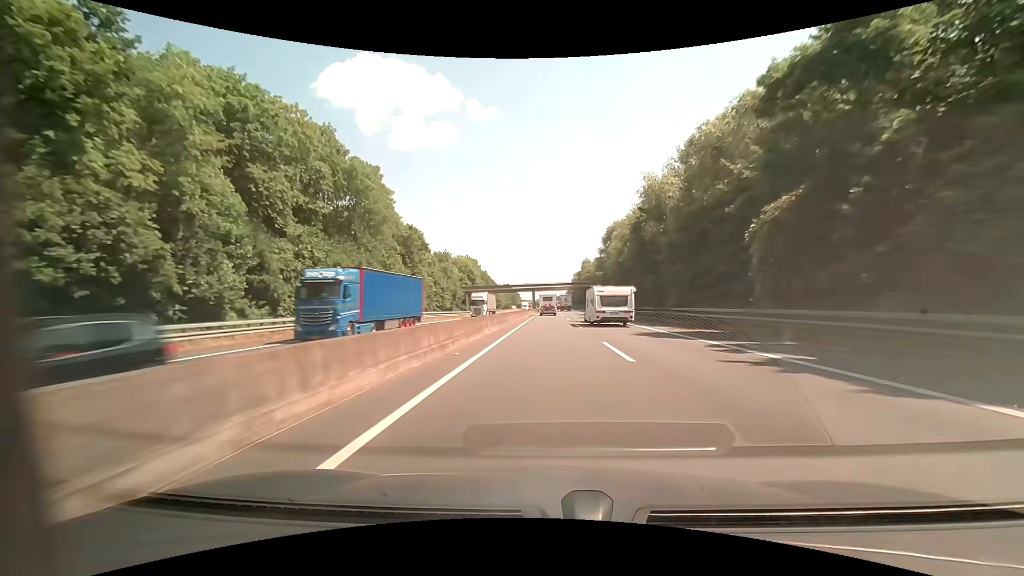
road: motorway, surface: asphalt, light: Day
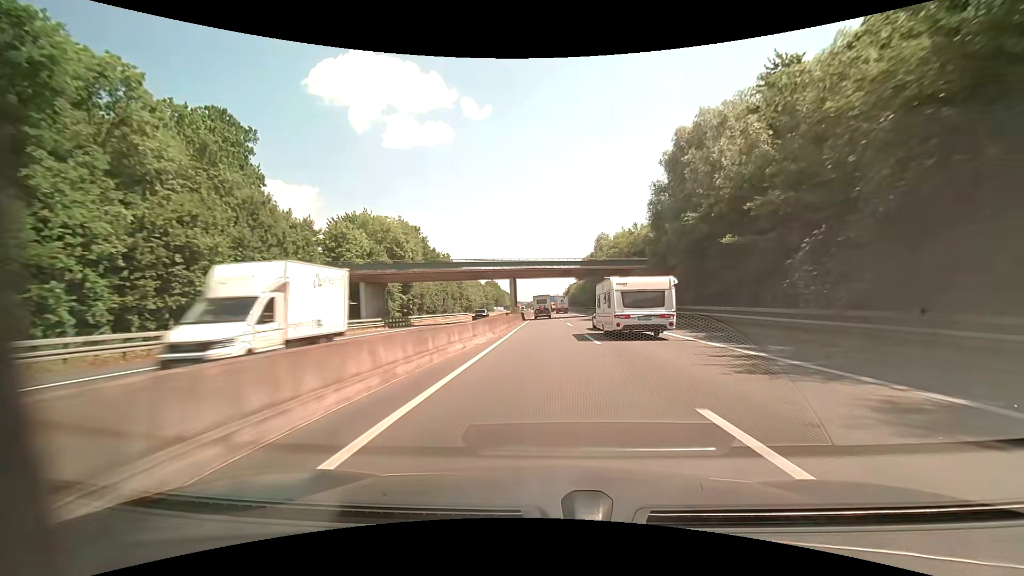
(+0.6, +65.9) m; +1°
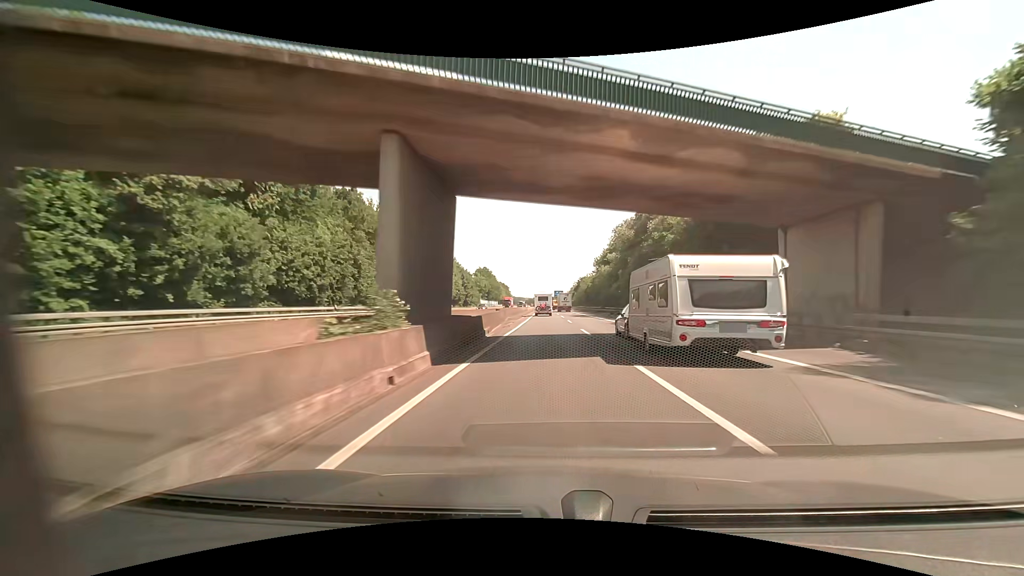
(-0.2, +49.3) m; -1°
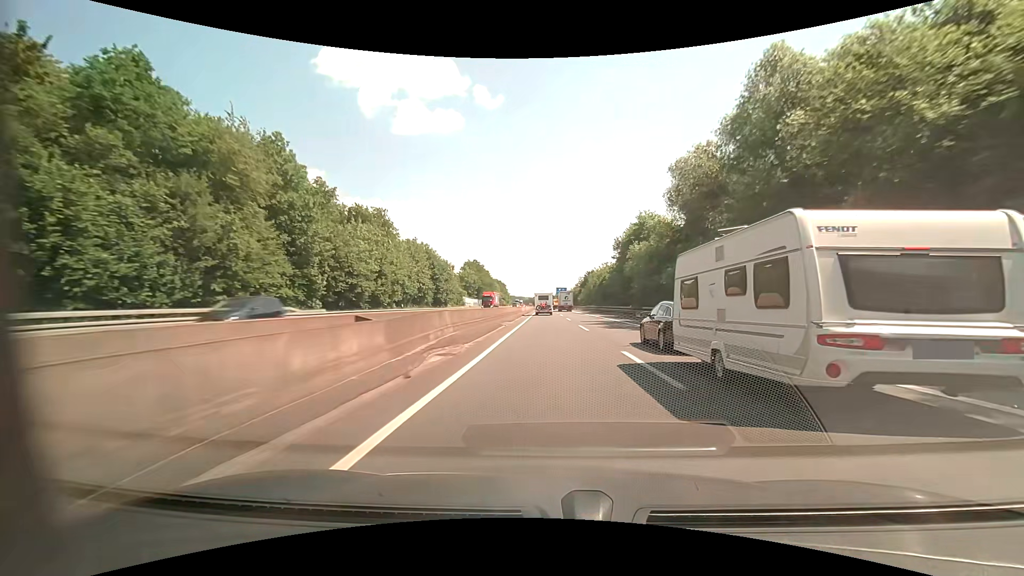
(+0.3, +32.9) m; 0°
(0, +10) (0, +20) (0, +30) (0, +40) (0, +50) (0, +60) (0, +70) (0, +80) (0, +90) (0, +100) m
